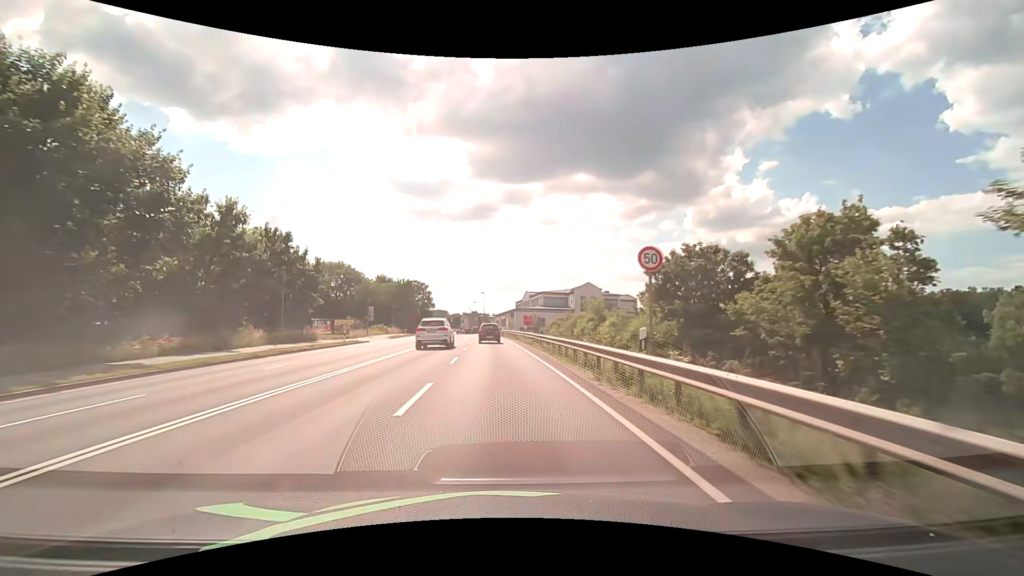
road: primary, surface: asphalt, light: Day
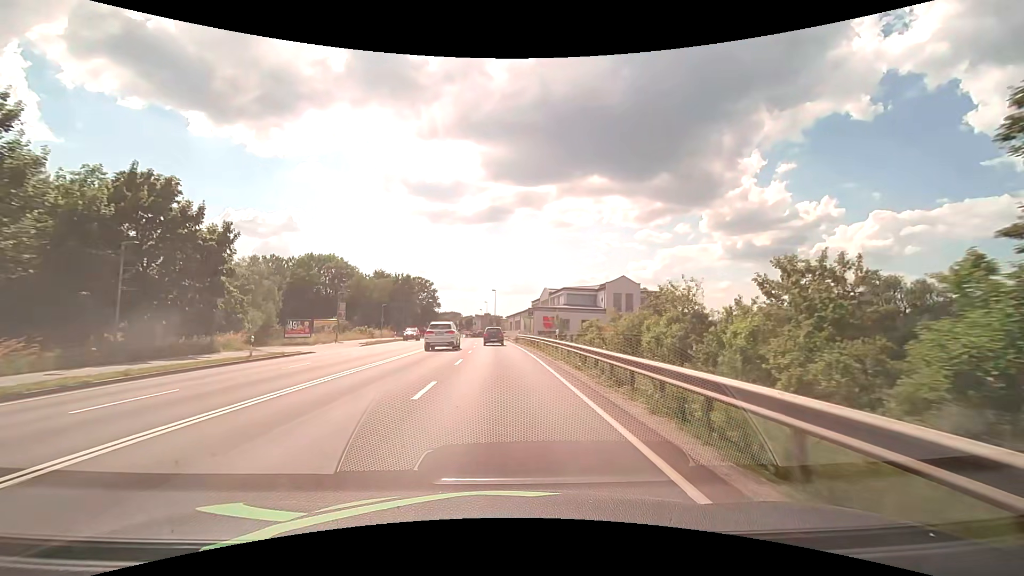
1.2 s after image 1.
(-0.2, +17.0) m; -1°
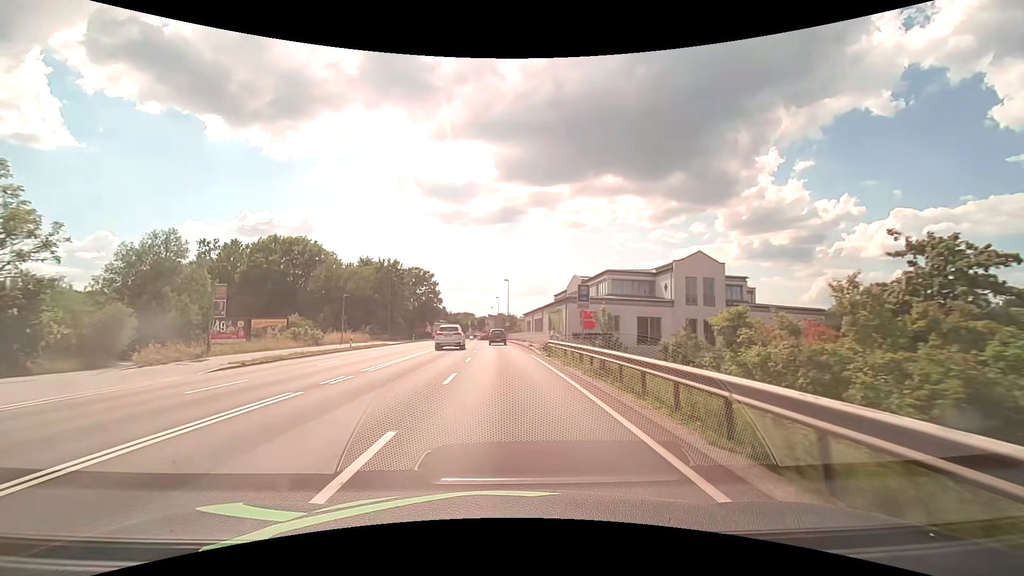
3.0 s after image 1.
(-0.4, +23.9) m; -2°
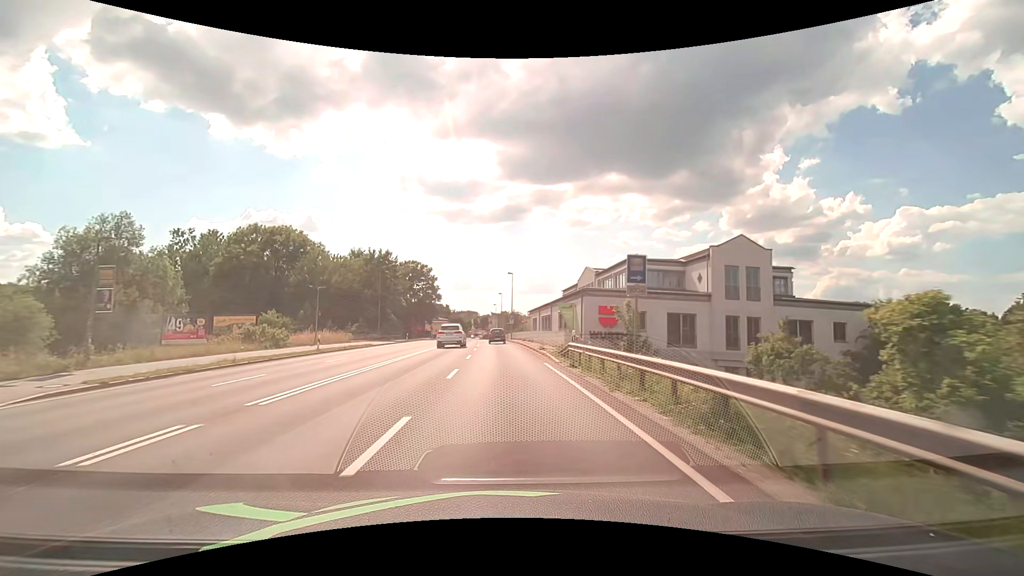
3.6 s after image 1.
(0.0, +8.0) m; 0°
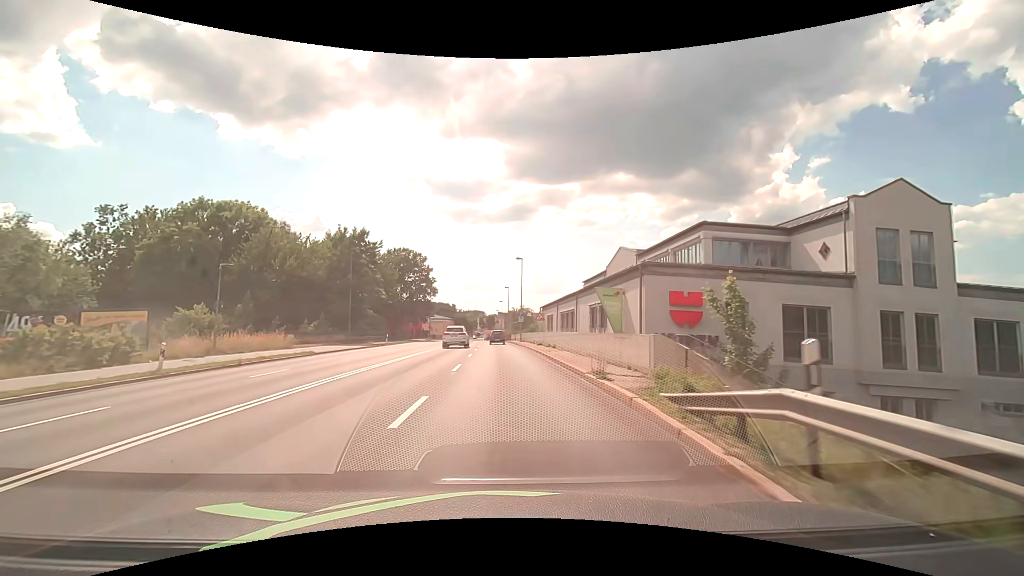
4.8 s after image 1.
(-0.1, +15.9) m; -1°
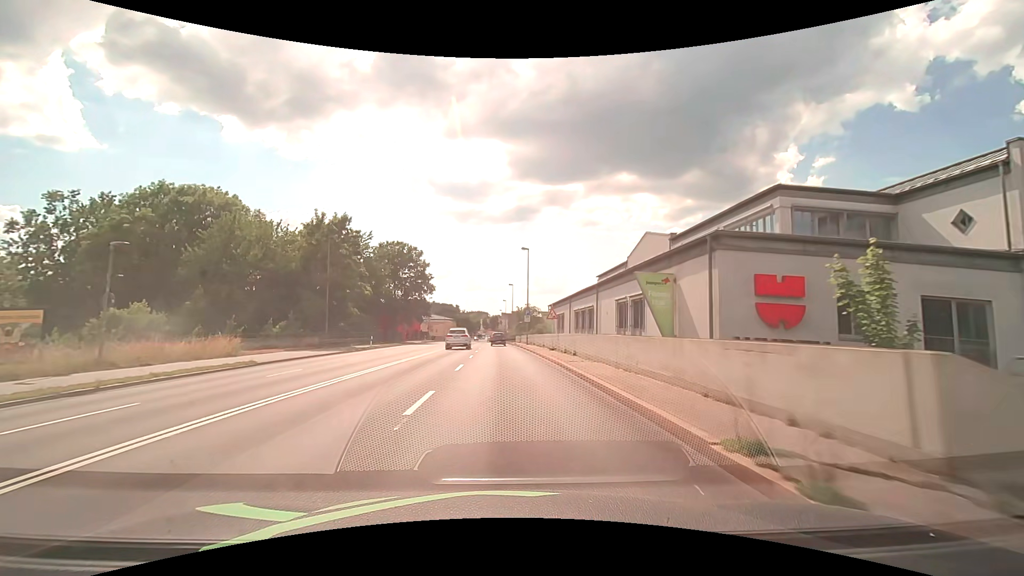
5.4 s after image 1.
(0.0, +8.0) m; -1°
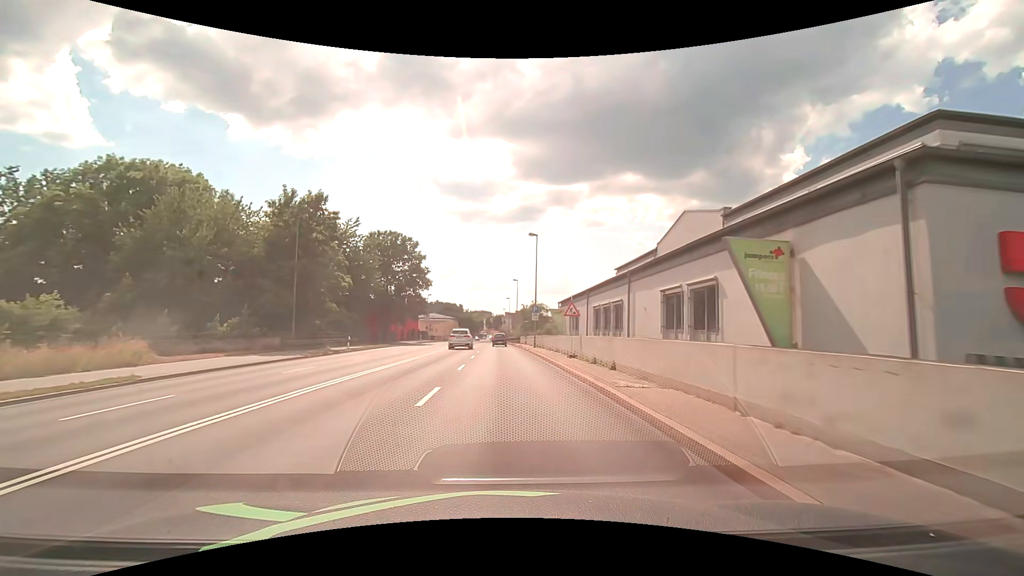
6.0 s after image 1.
(0.0, +7.9) m; -1°
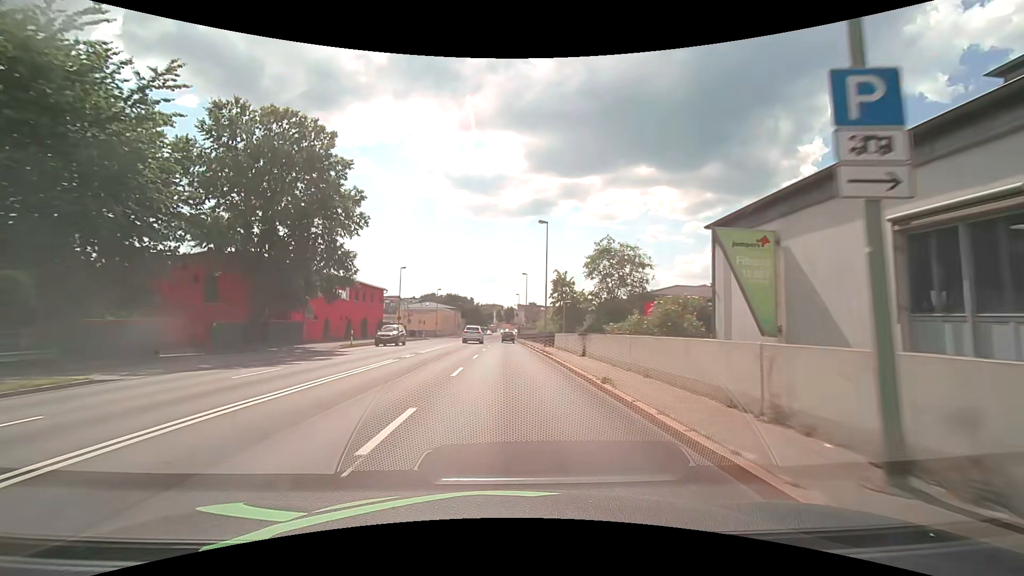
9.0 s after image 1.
(-0.5, +39.9) m; -1°
(0, +10) (0, +20) (0, +30) (0, +40) (0, +50) (0, +60) (0, +70) (0, +80) (0, +90) (0, +100) m
